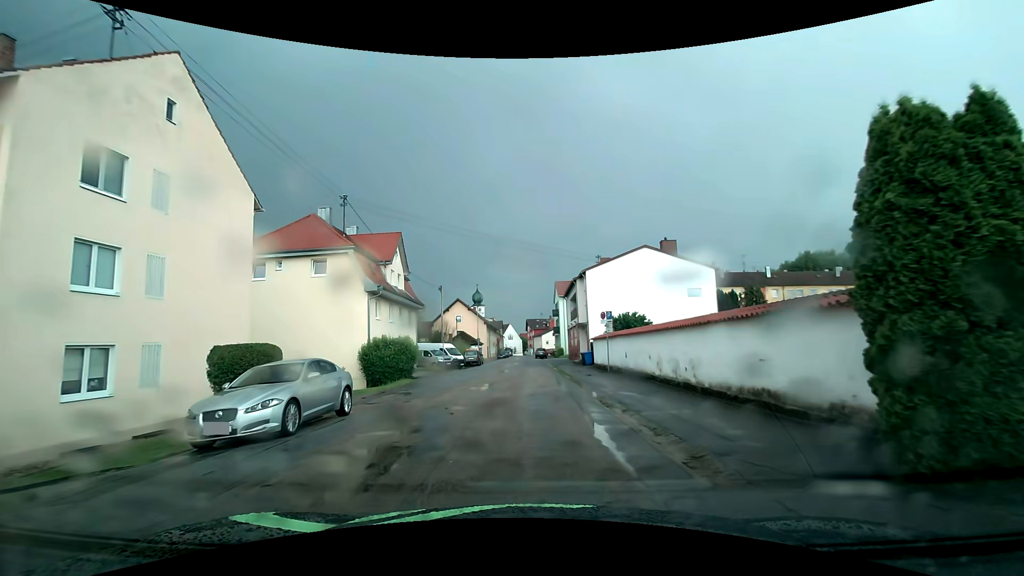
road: residential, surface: asphalt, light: Day
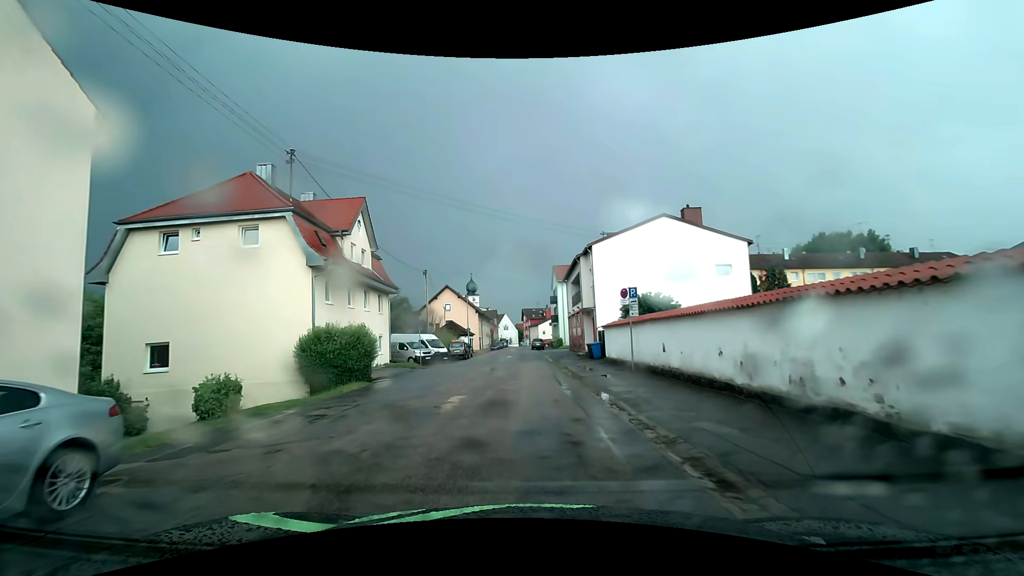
(+0.1, +7.4) m; +3°
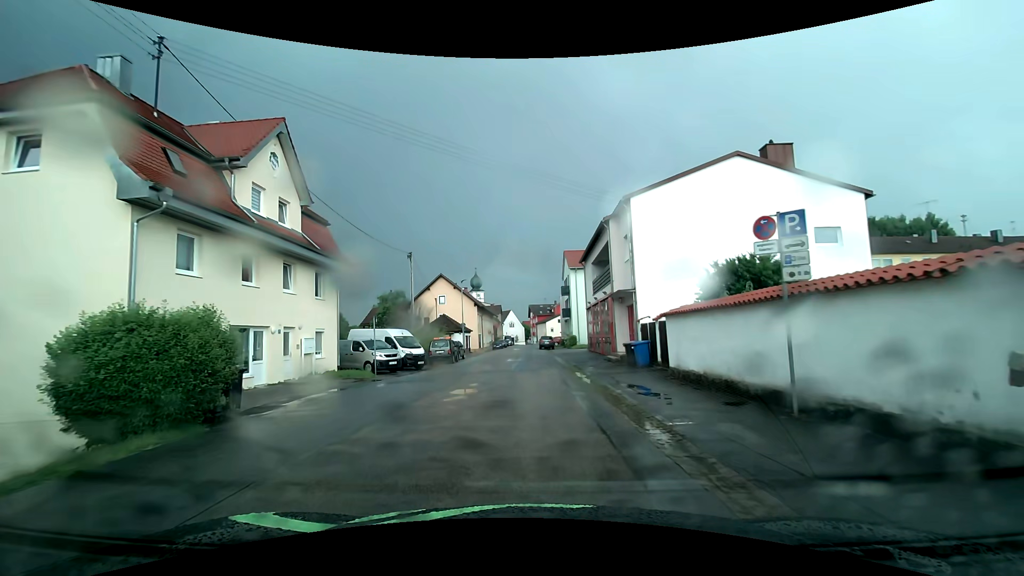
(-0.4, +11.4) m; -2°
(0, +10) (0, +20) (0, +30) (0, +40) (-1, +50) (-2, +60) (-2, +70) (-1, +80) (-1, +90) (-1, +100) m
